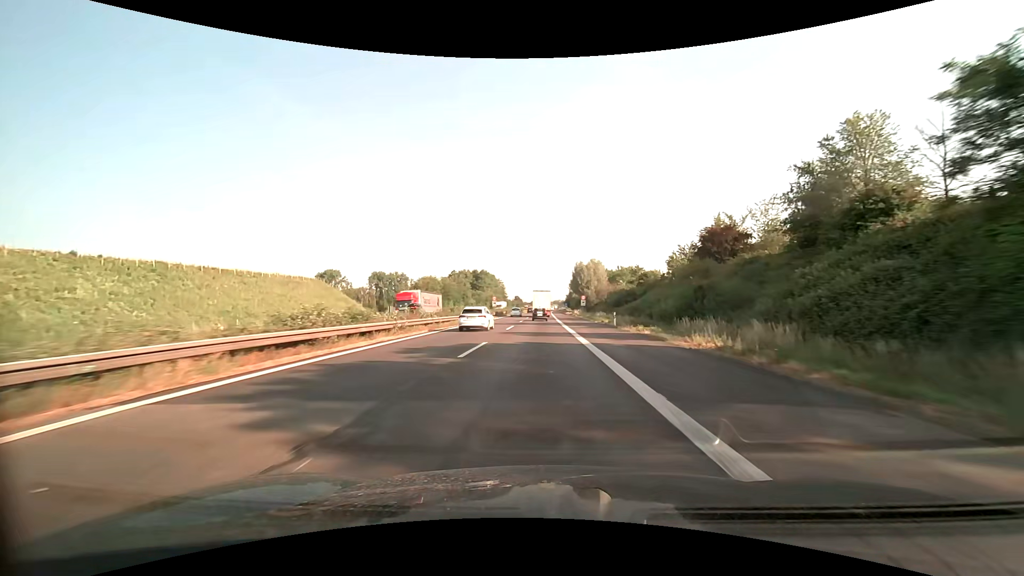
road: motorway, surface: asphalt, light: Day
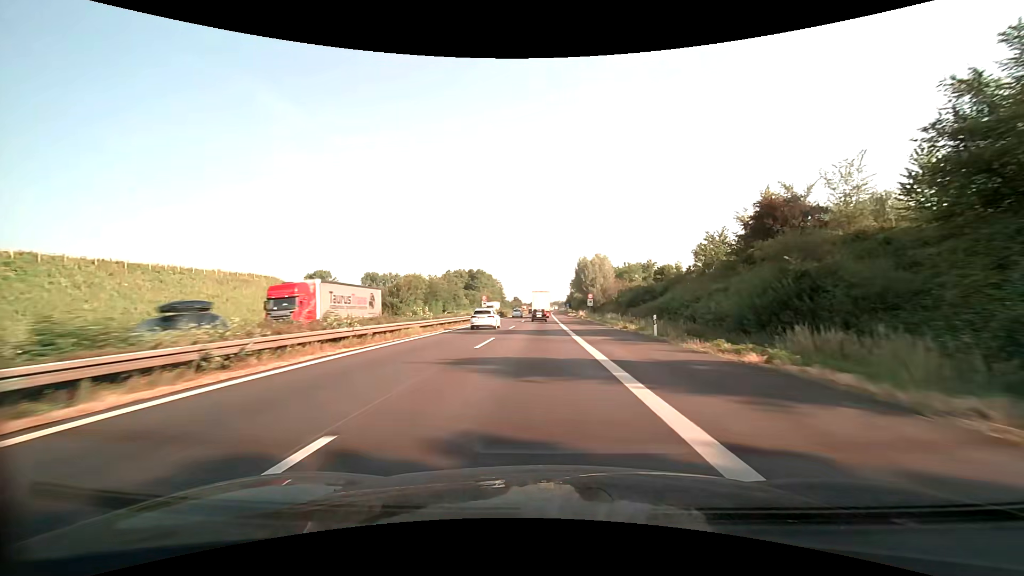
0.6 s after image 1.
(0.0, +14.1) m; 0°
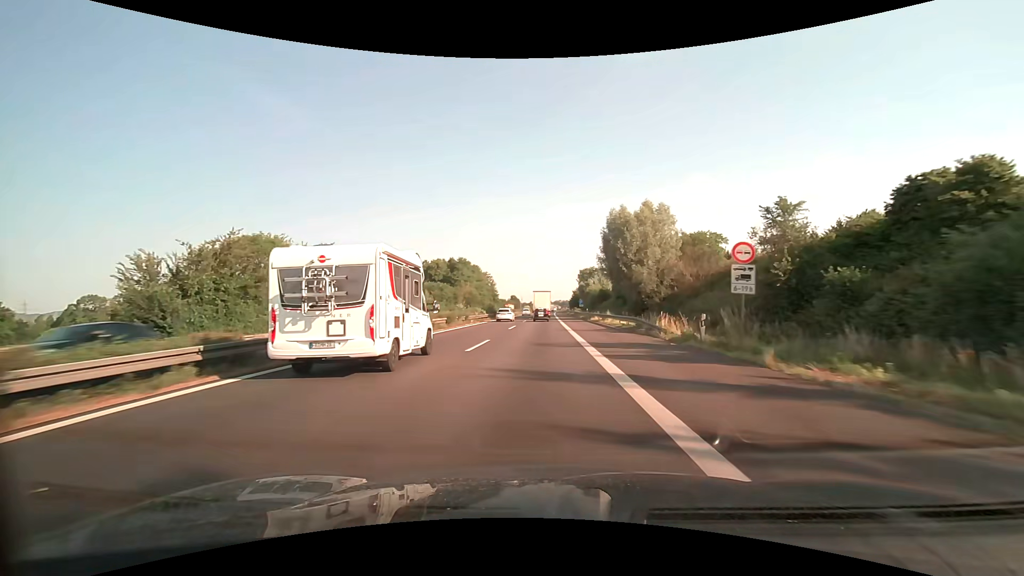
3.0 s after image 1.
(-0.1, +55.9) m; 0°
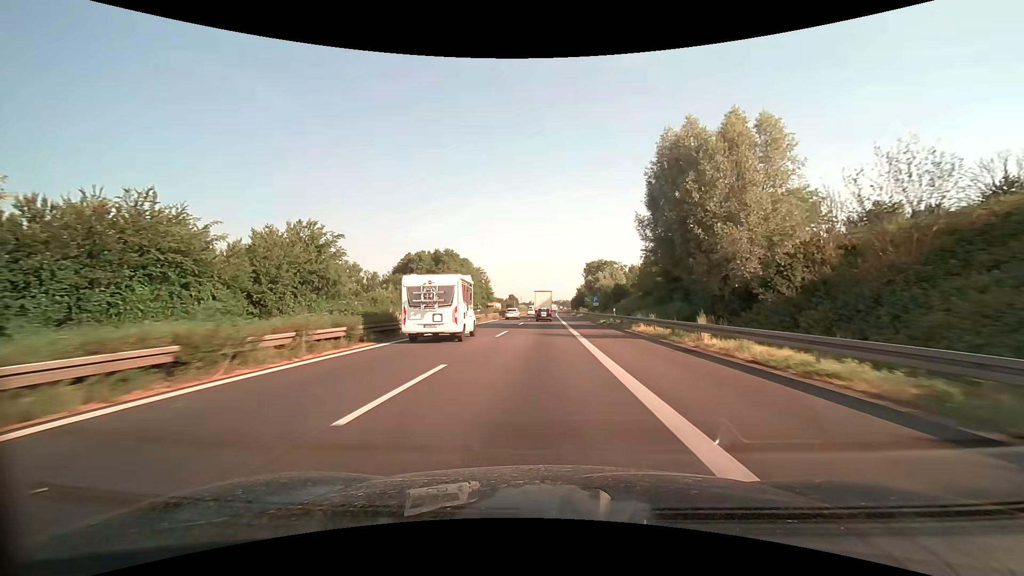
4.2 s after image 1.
(0.0, +27.8) m; 0°
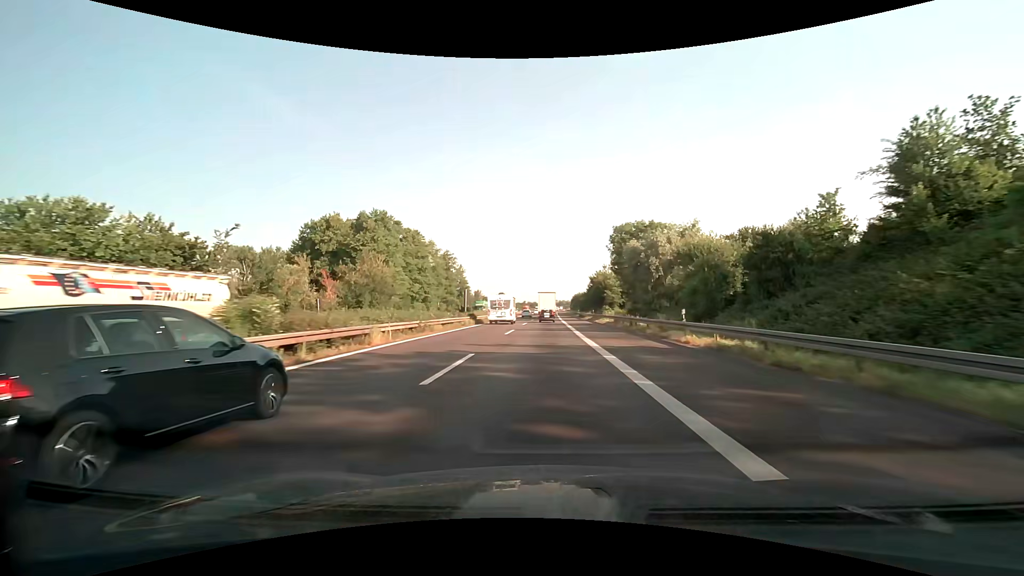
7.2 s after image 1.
(+0.2, +69.2) m; +1°
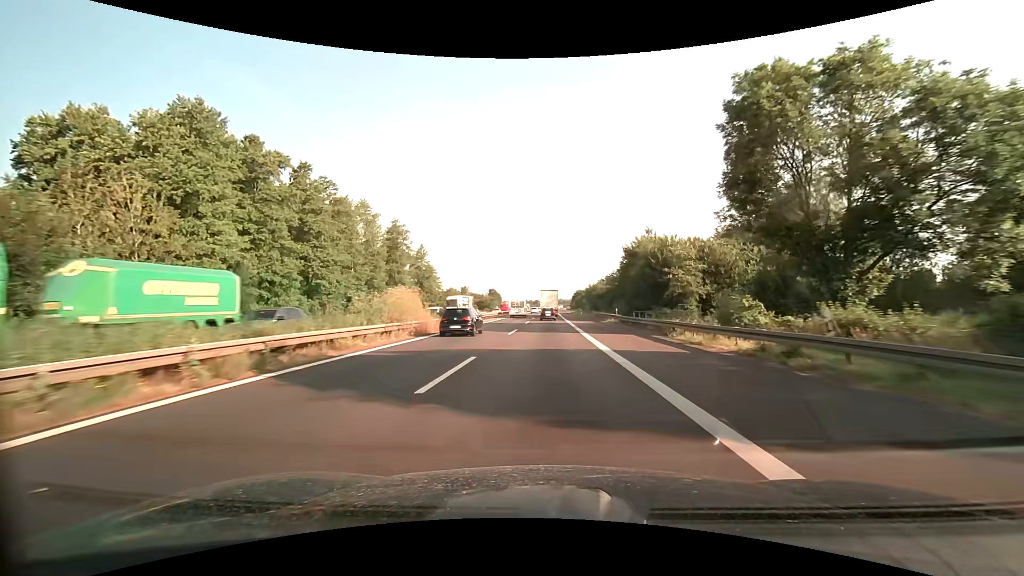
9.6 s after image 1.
(+0.1, +55.2) m; 0°
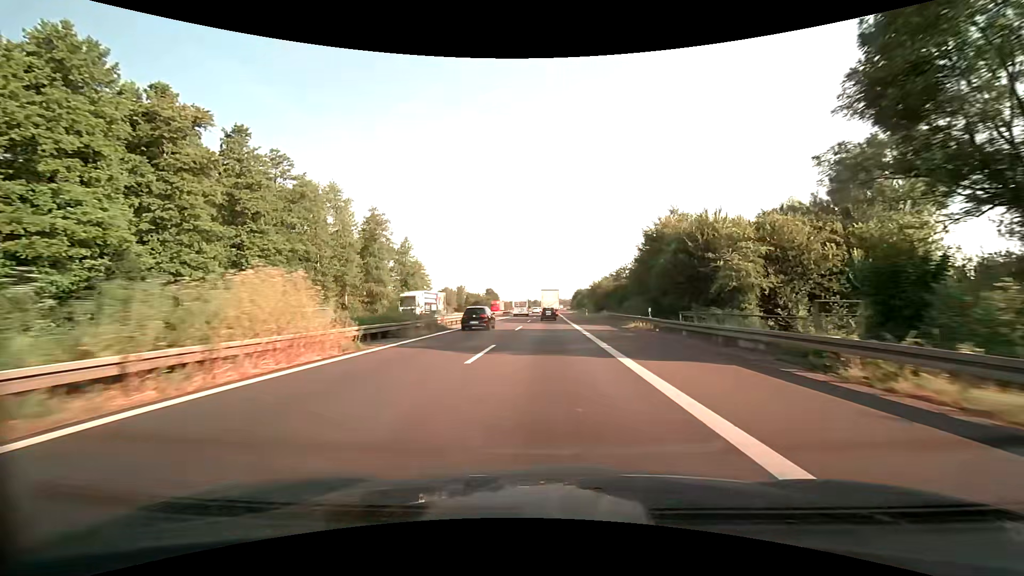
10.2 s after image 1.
(0.0, +13.8) m; 0°
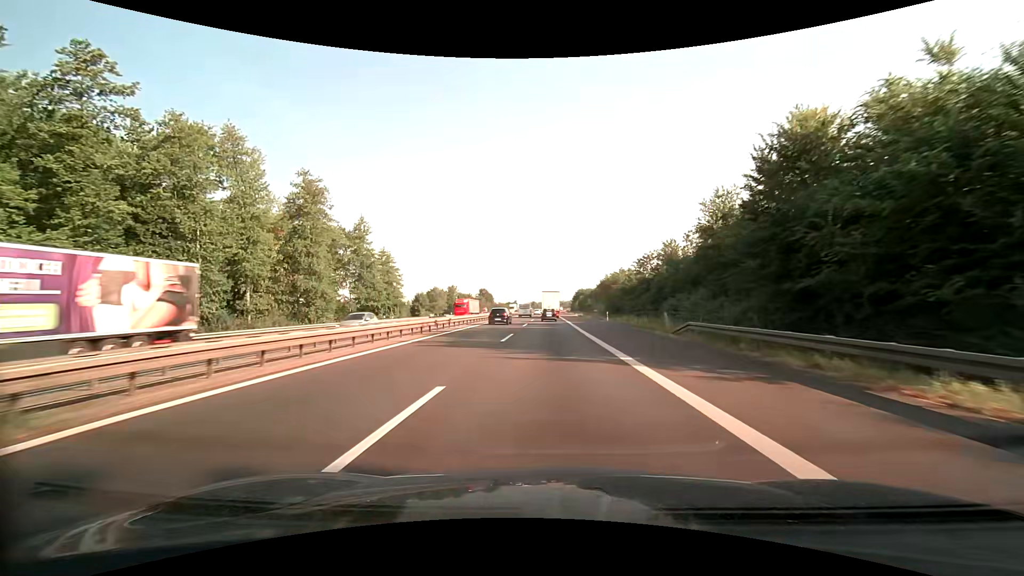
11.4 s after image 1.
(0.0, +27.6) m; 0°
(0, +10) (0, +20) (0, +30) (0, +40) (0, +50) (+1, +60) (+1, +70) (+1, +80) (+1, +90) (+1, +100) m
